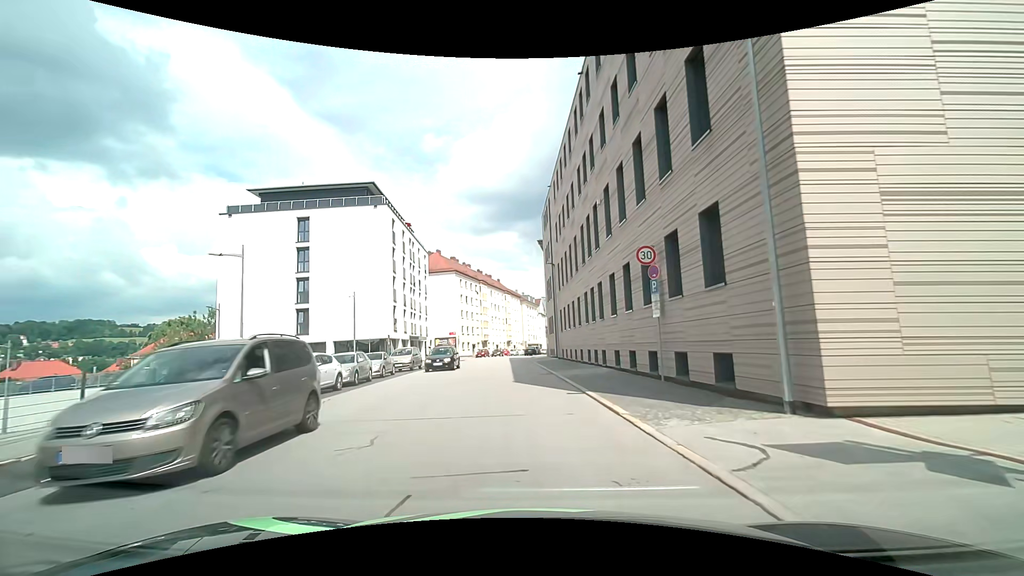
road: tertiary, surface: asphalt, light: Day
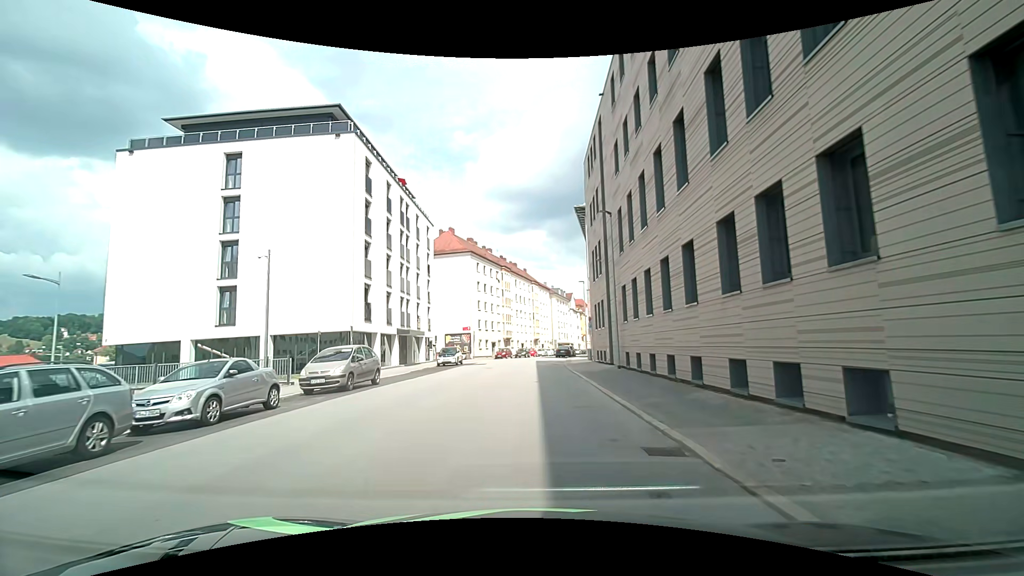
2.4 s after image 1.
(-0.4, +16.6) m; -2°
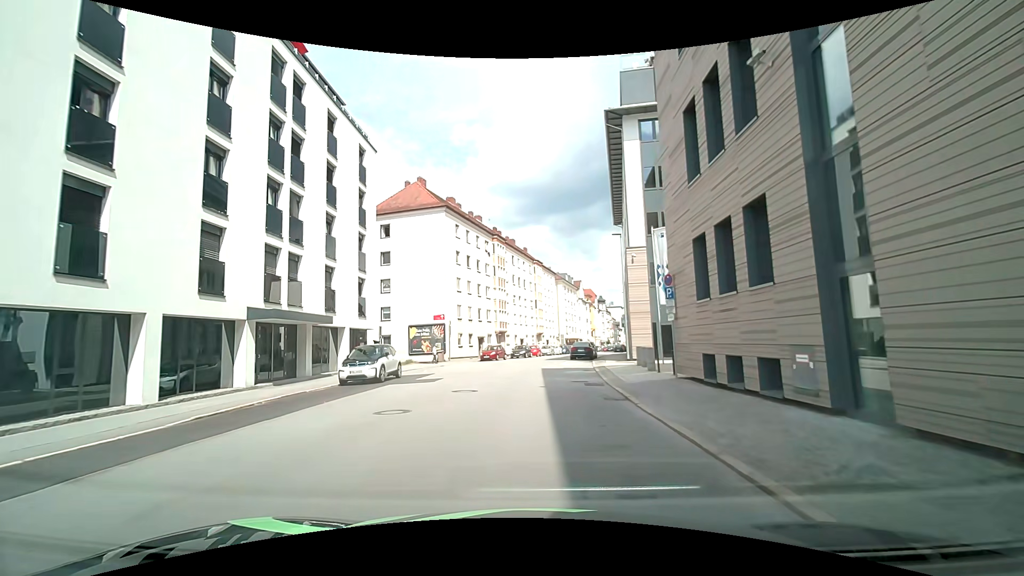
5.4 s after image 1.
(+0.1, +21.7) m; -1°
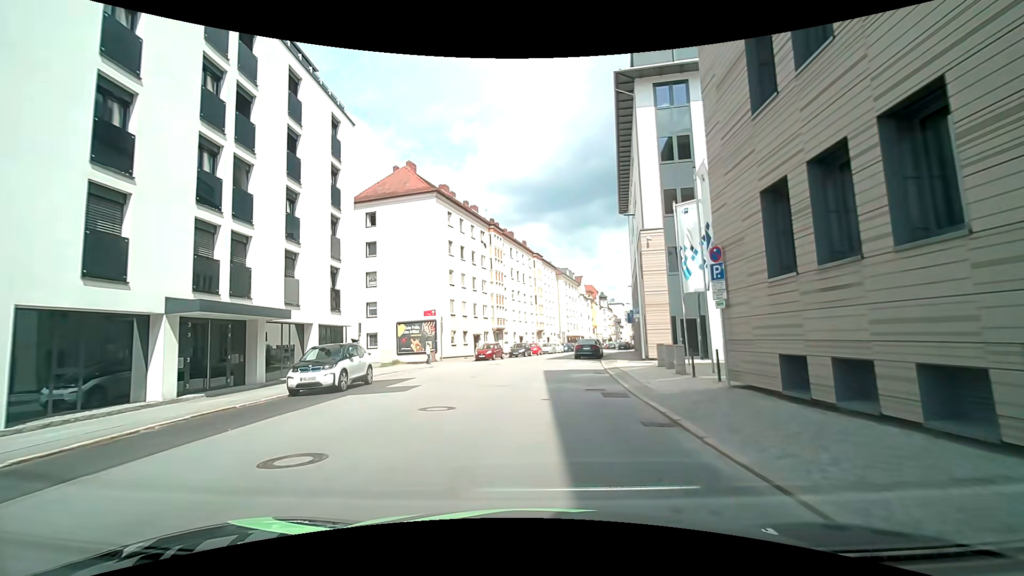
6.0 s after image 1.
(+0.1, +4.2) m; +1°
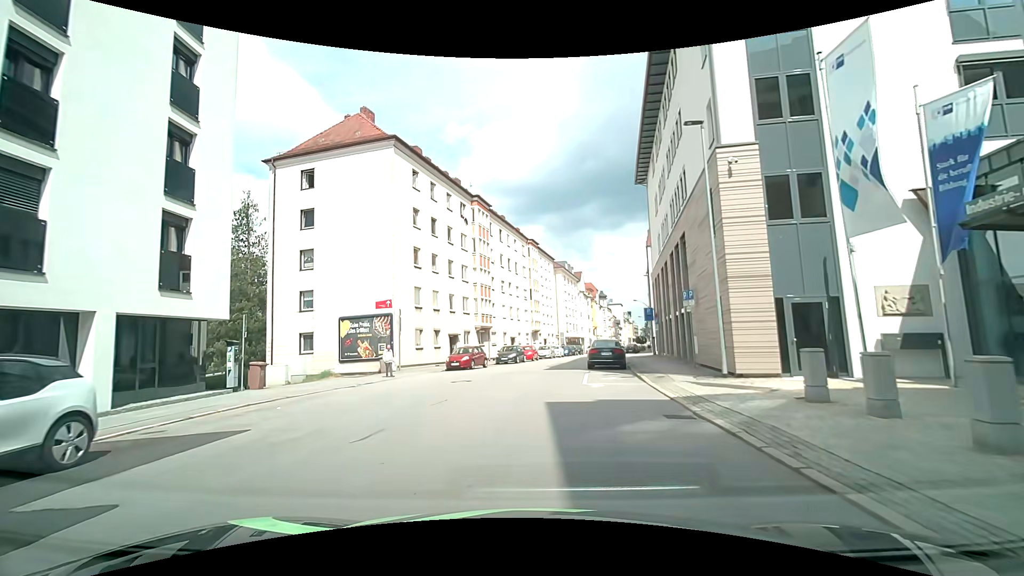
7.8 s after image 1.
(0.0, +12.0) m; 0°
